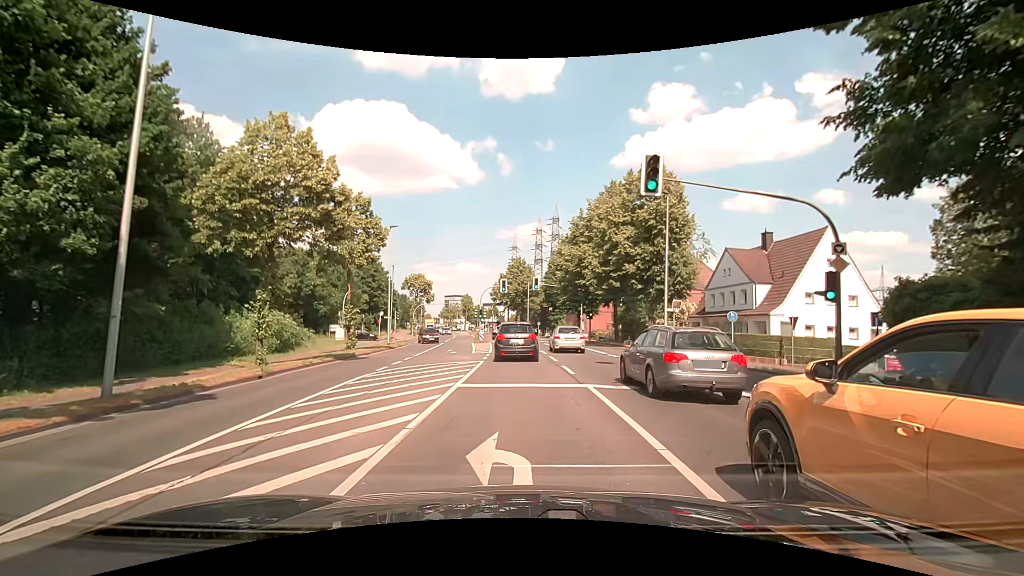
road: secondary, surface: asphalt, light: Day
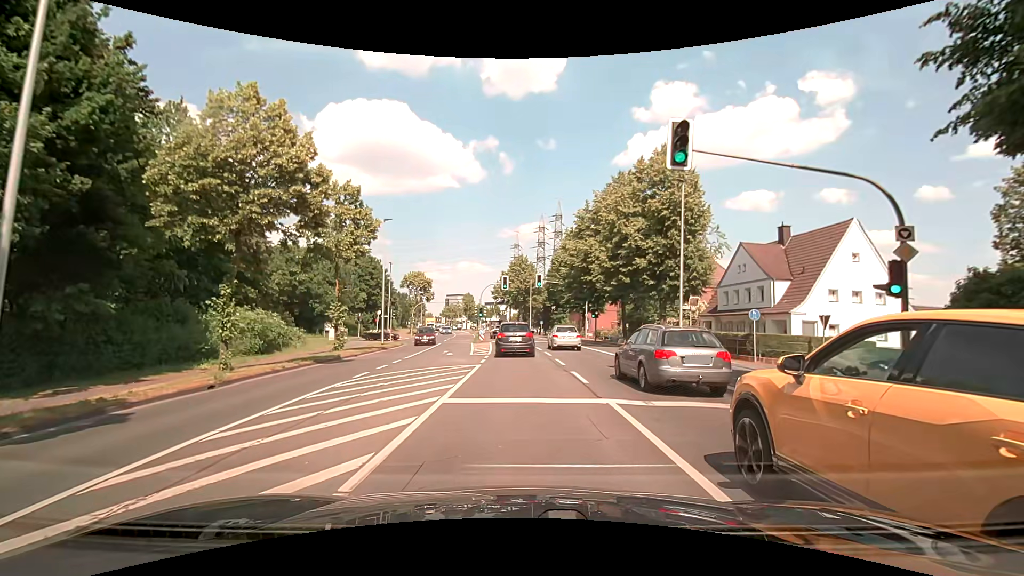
(0.0, +2.6) m; 0°
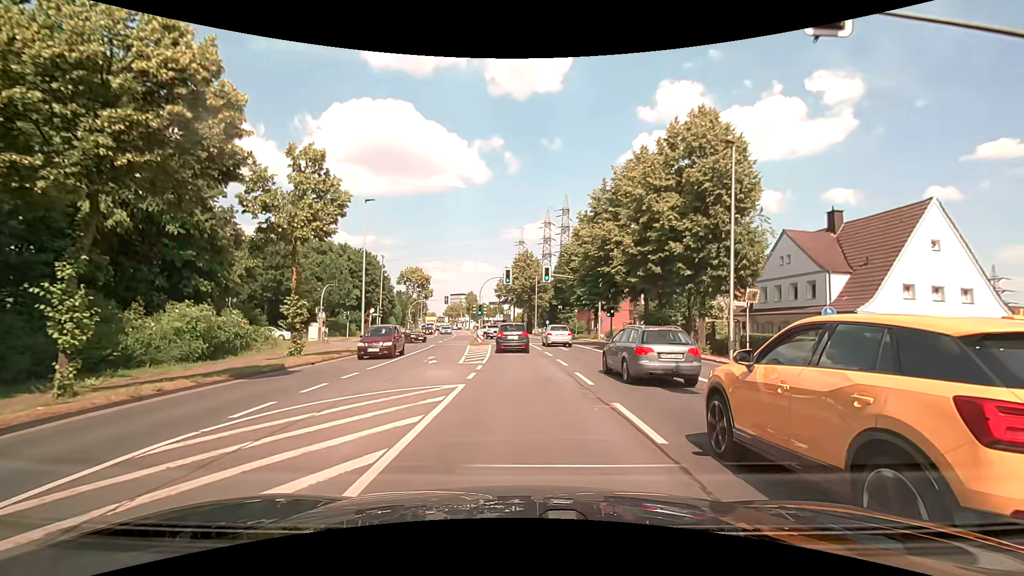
(-0.1, +6.4) m; -1°
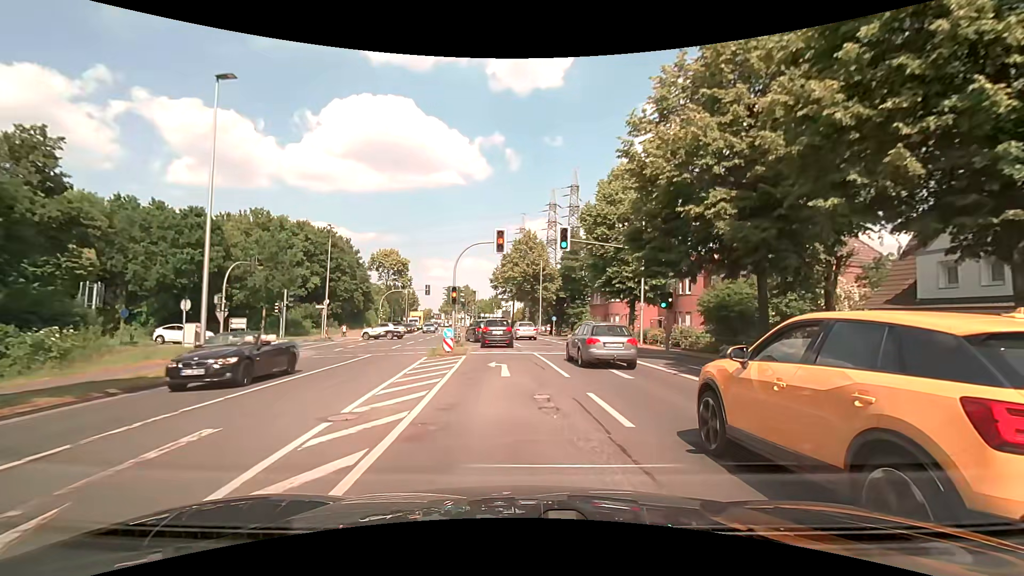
(0.0, +17.5) m; 0°
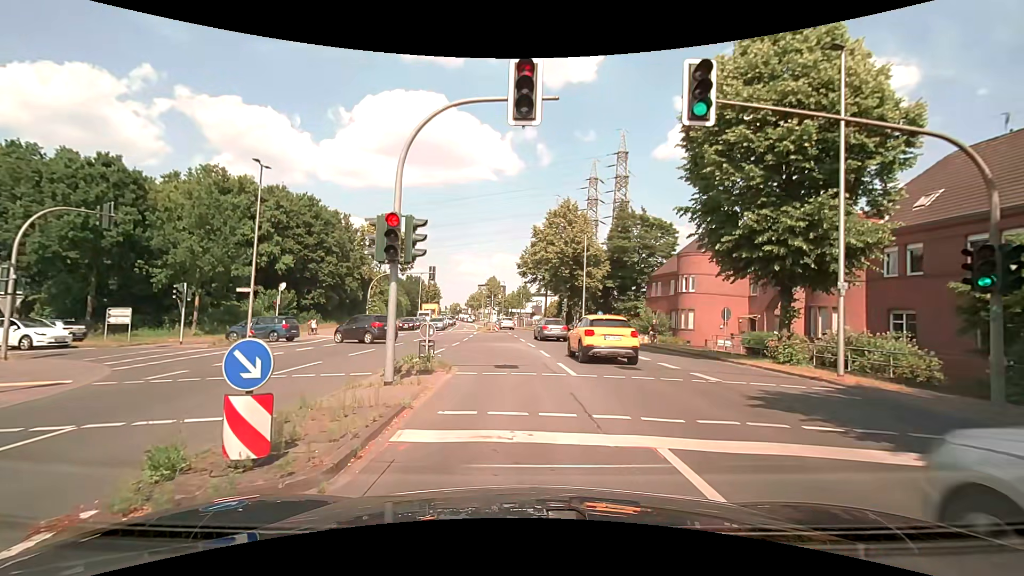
(-0.4, +16.7) m; -2°
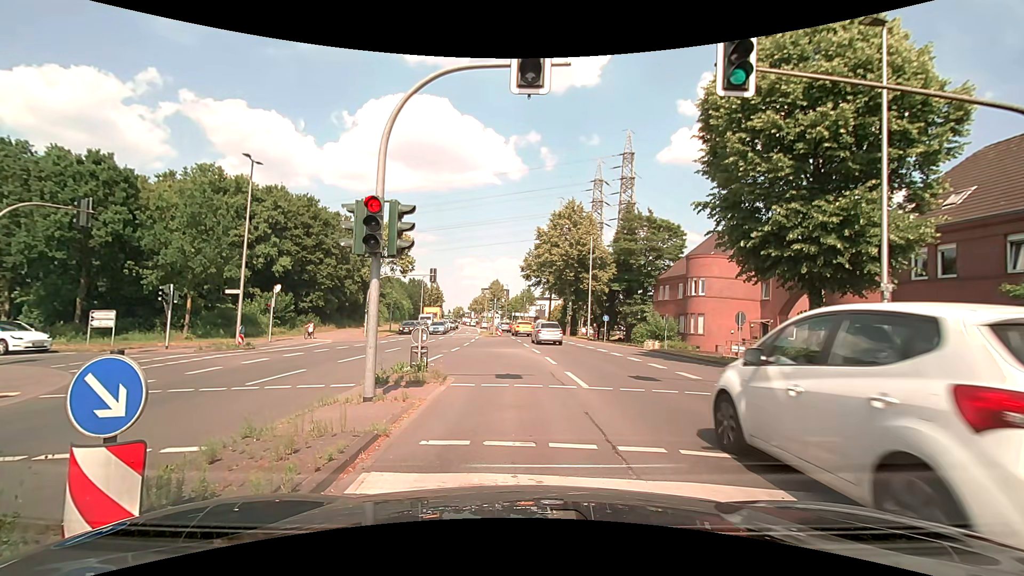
(0.0, +1.5) m; -3°
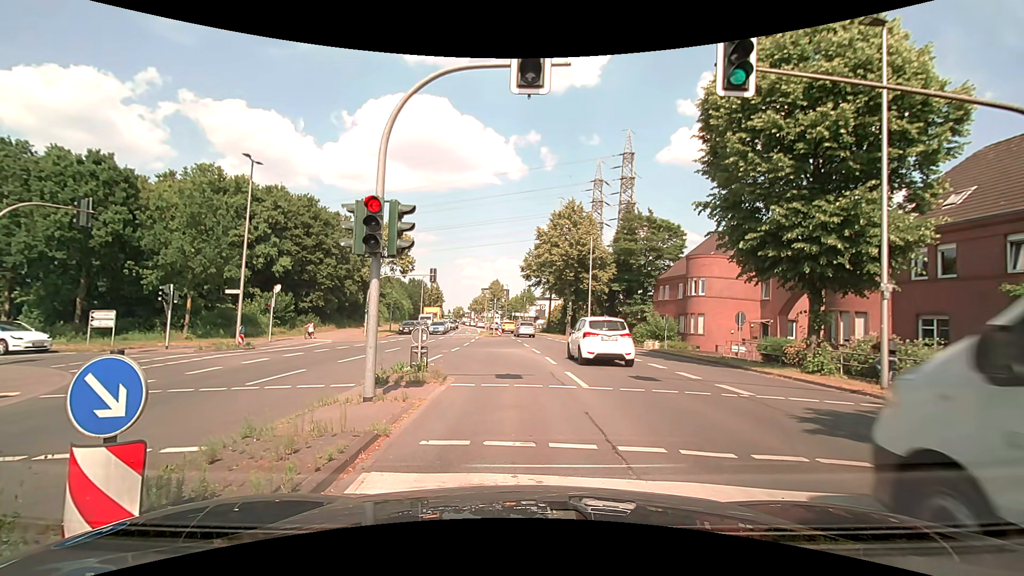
(0.0, 0.0) m; 0°
